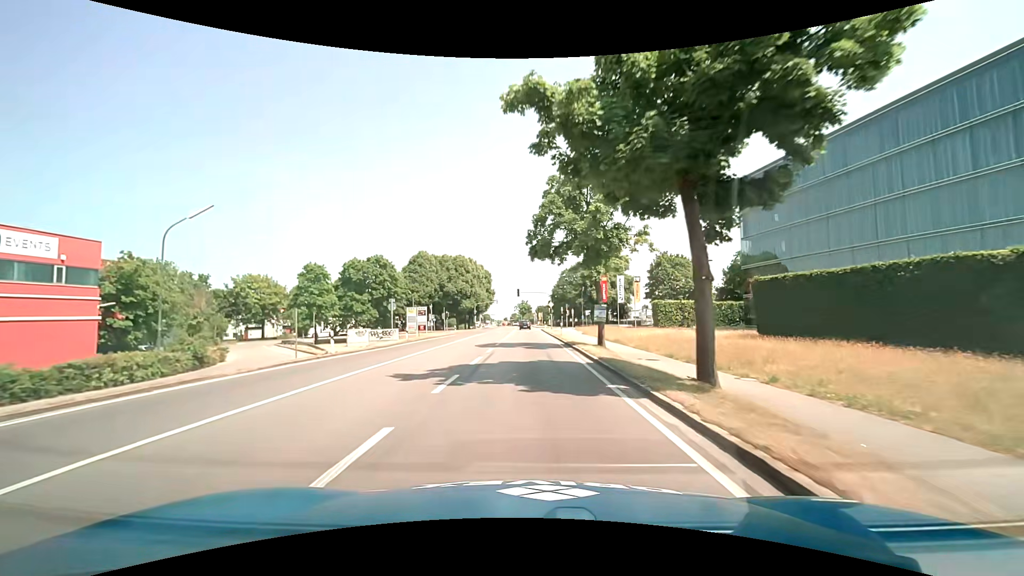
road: primary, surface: asphalt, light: Day
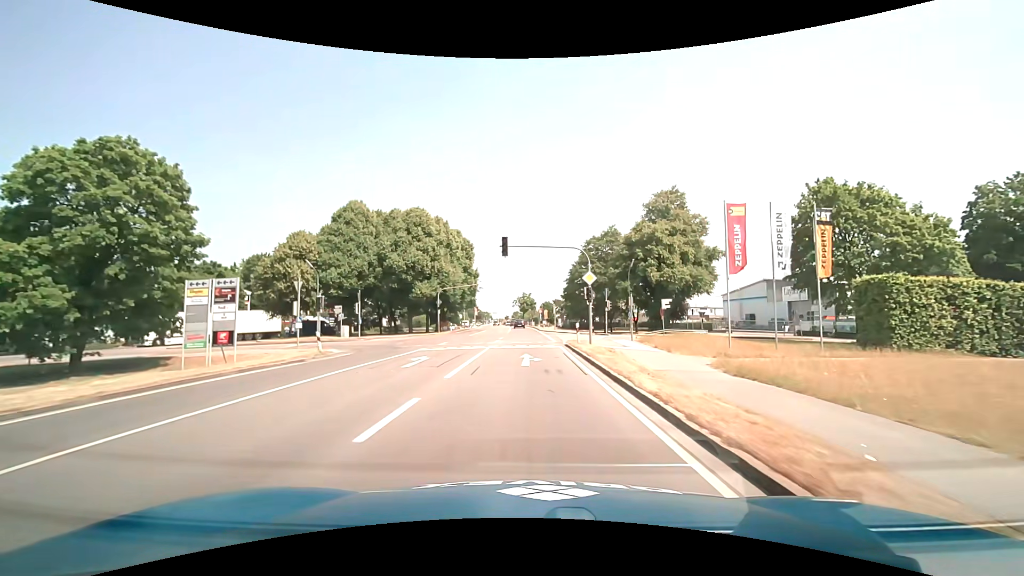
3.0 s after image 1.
(-0.1, +45.7) m; -1°
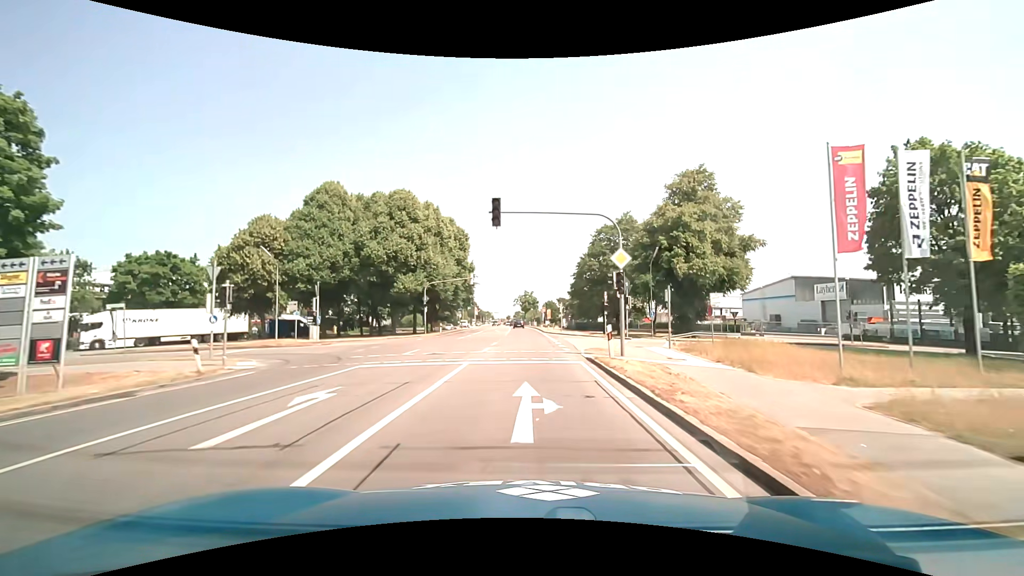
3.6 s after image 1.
(0.0, +9.1) m; 0°
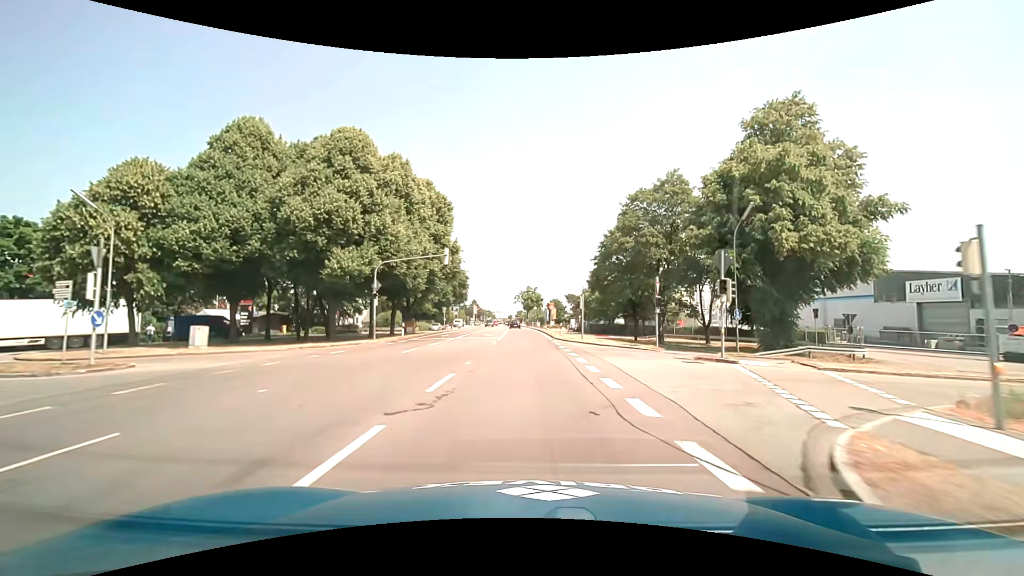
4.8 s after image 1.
(0.0, +18.2) m; 0°
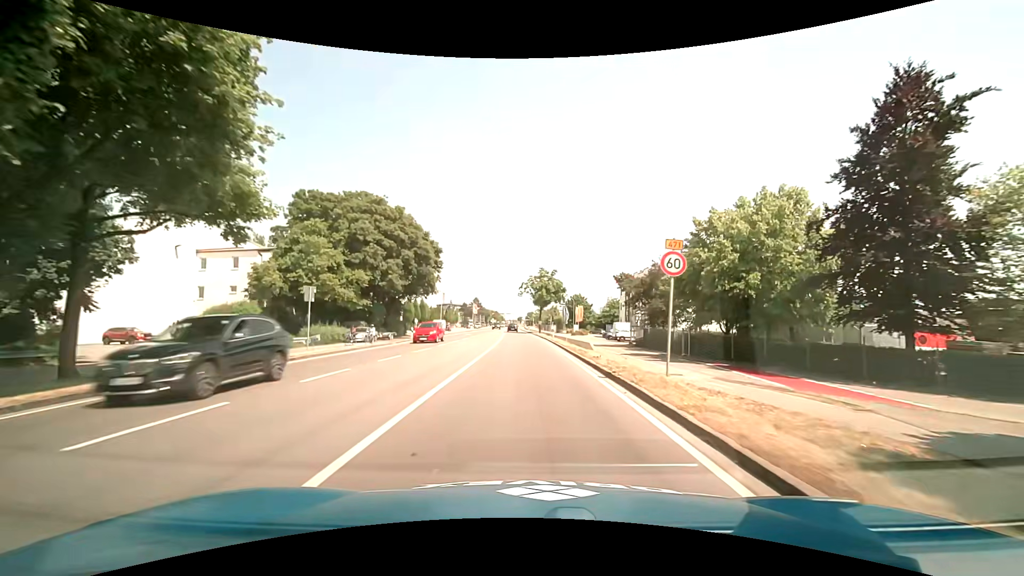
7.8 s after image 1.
(-0.5, +45.7) m; -2°
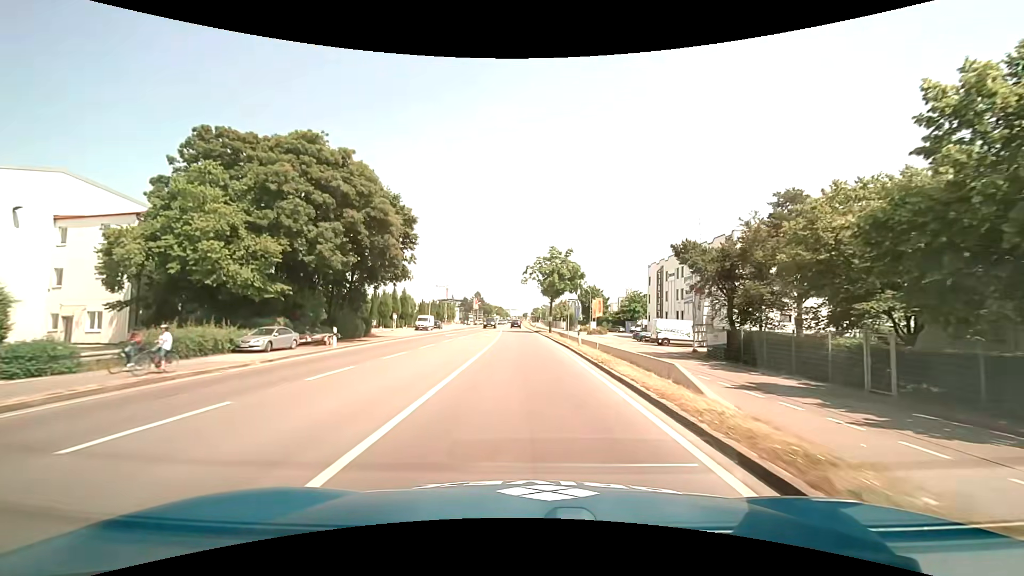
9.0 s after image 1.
(-0.1, +18.3) m; 0°
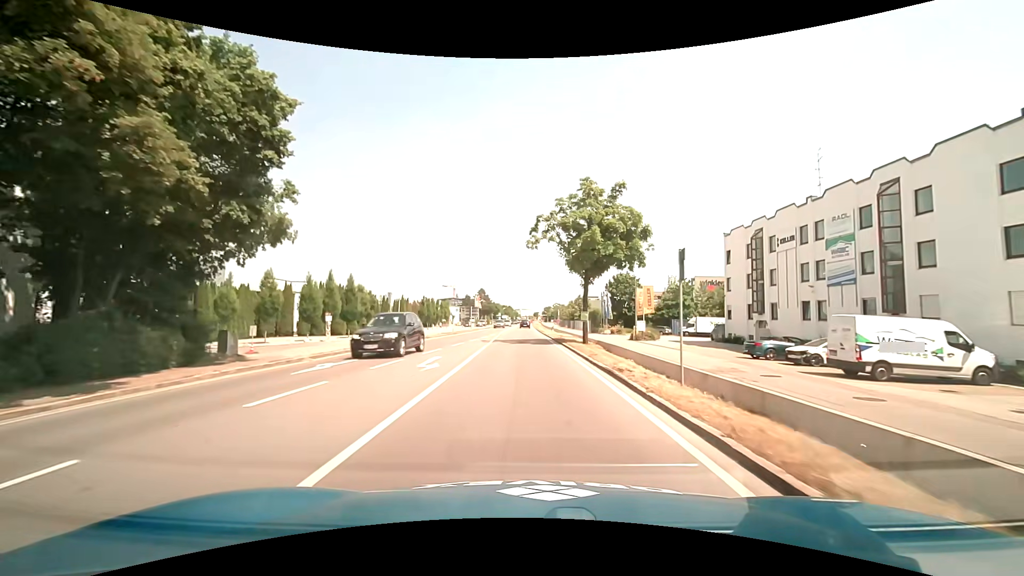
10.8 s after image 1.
(-0.1, +27.5) m; -1°
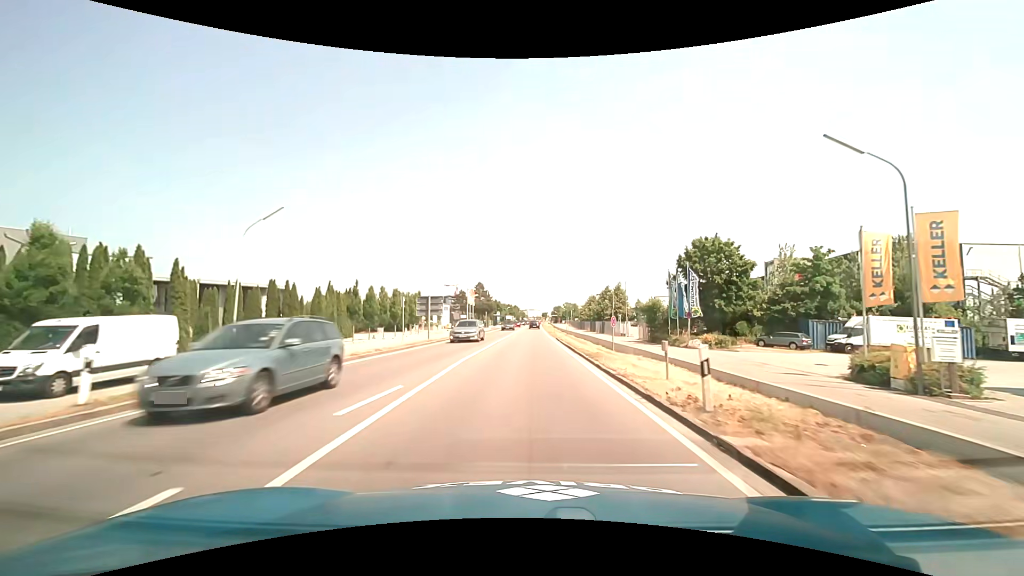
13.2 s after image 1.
(-0.5, +36.7) m; -1°
(0, +10) (0, +20) (0, +30) (0, +40) (0, +50) (0, +60) (+1, +70) (+1, +80) (+1, +90) (+1, +100) m
